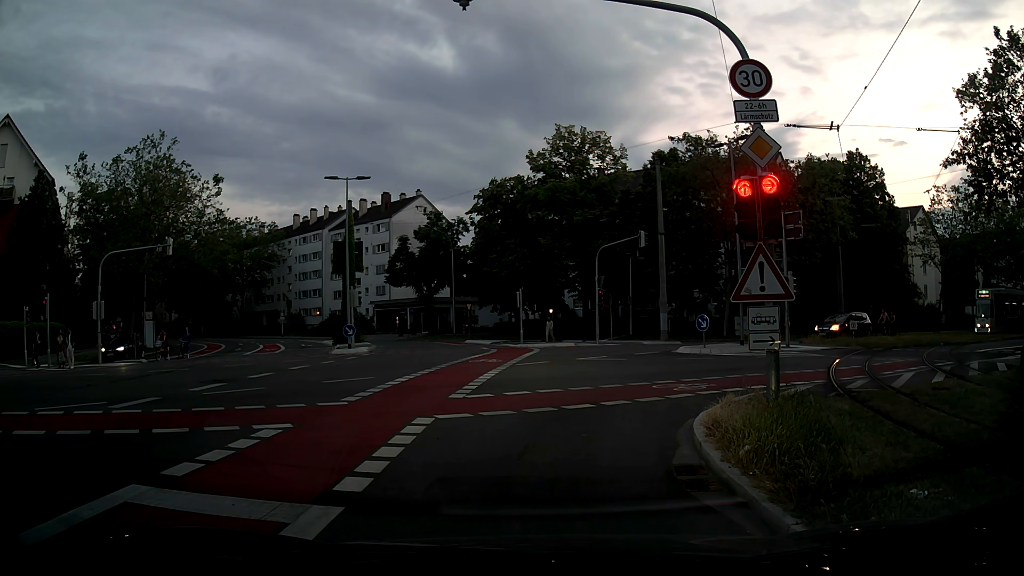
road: secondary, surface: asphalt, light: Dusk
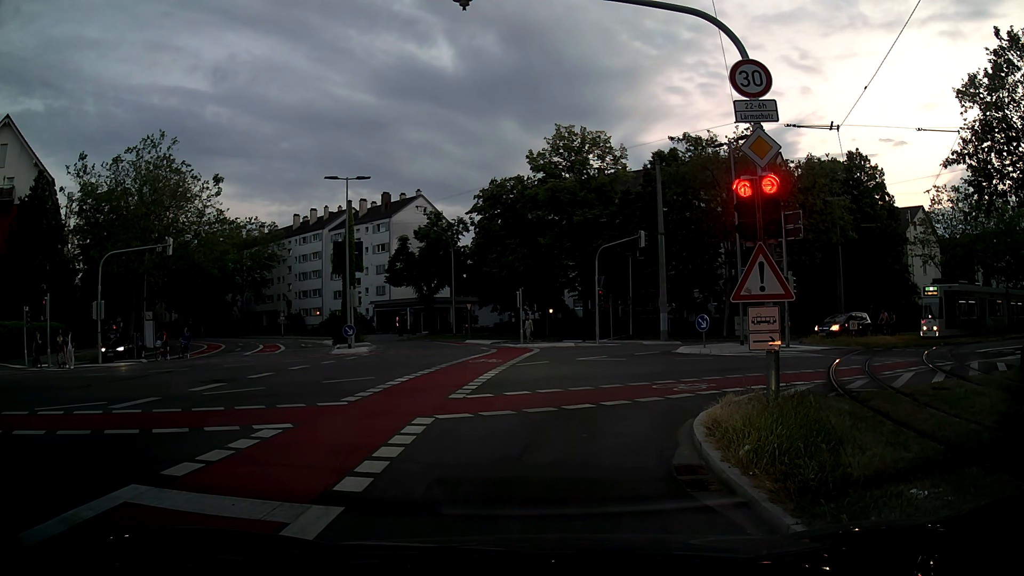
(0.0, 0.0) m; 0°
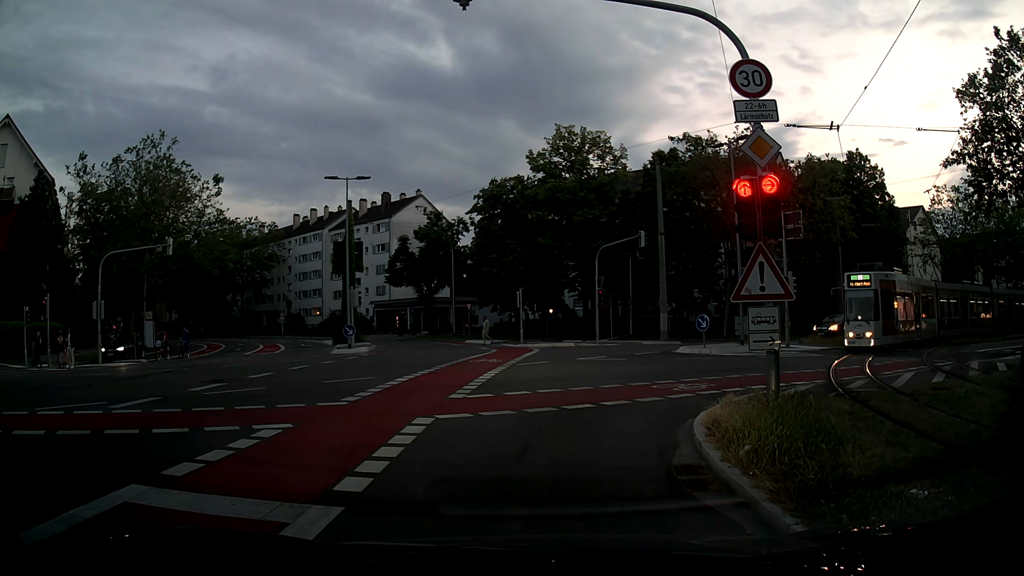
(0.0, 0.0) m; 0°
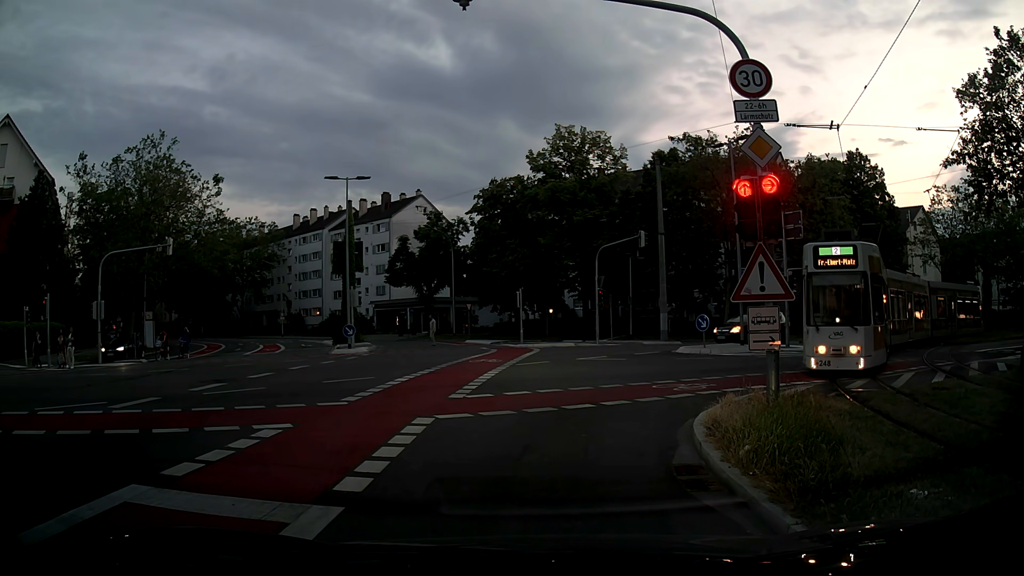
(0.0, 0.0) m; 0°
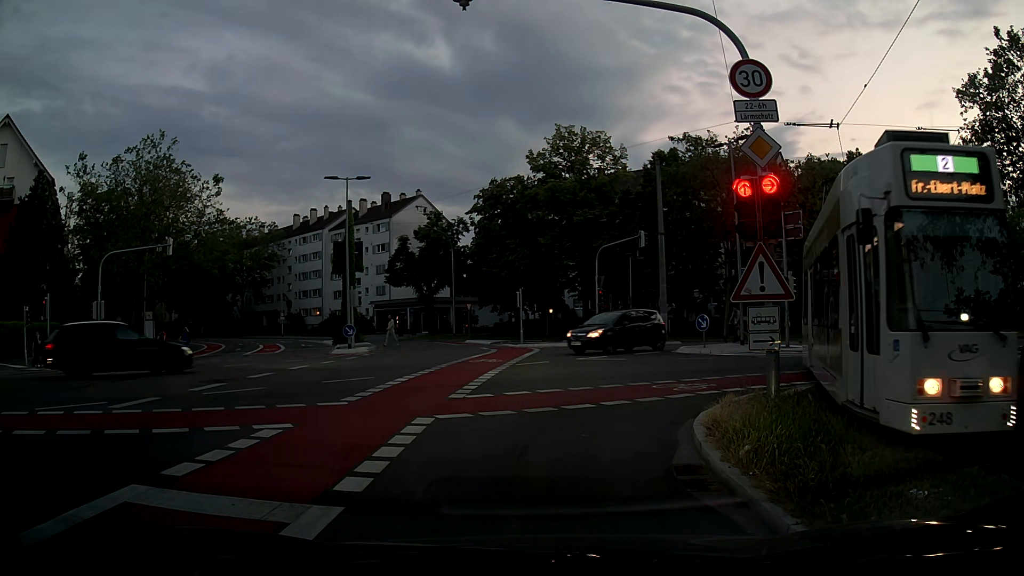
(0.0, 0.0) m; 0°
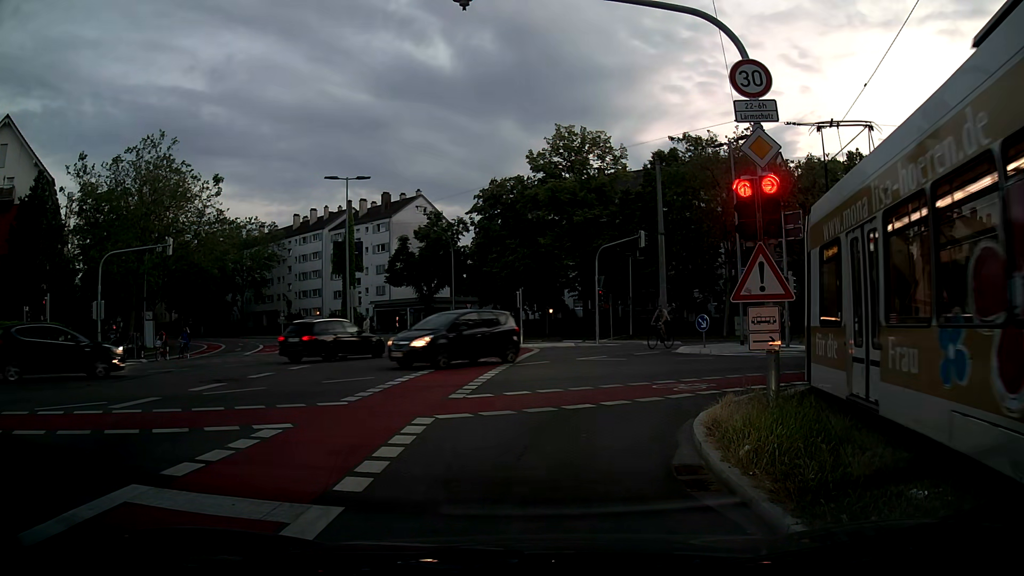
(0.0, 0.0) m; 0°
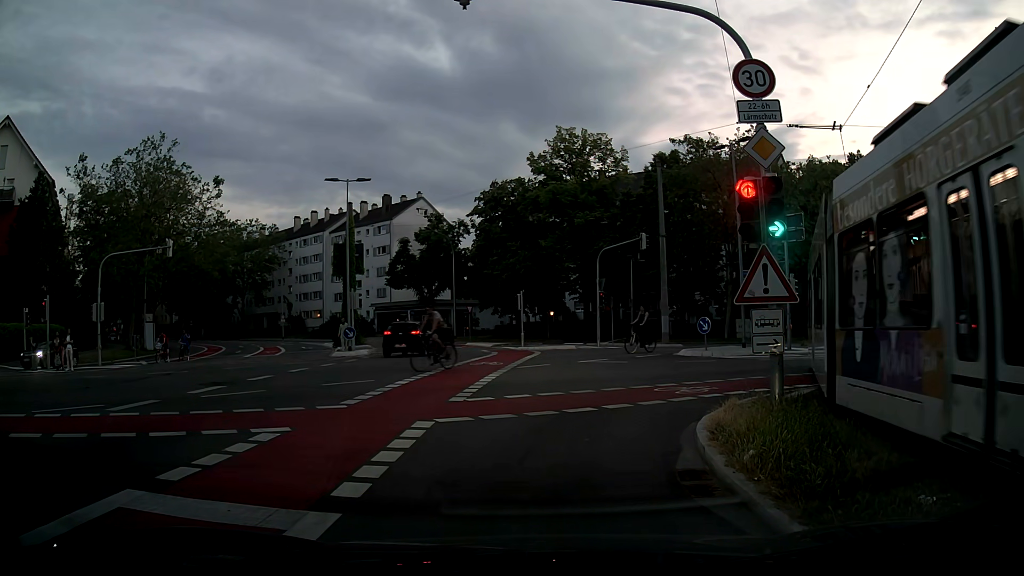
(0.0, +0.1) m; 0°
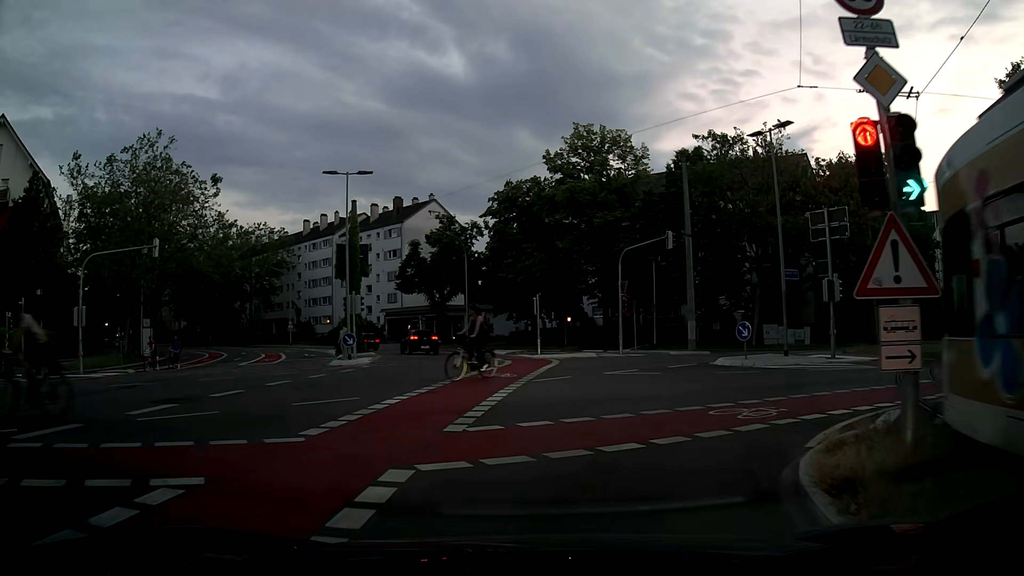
(0.0, +3.1) m; 0°
(+1, +10) (+8, +17) (+17, +22) (+26, +26) (+35, +30) (+44, +34) (+53, +38) (+62, +42) (+71, +46) (+81, +50) m
